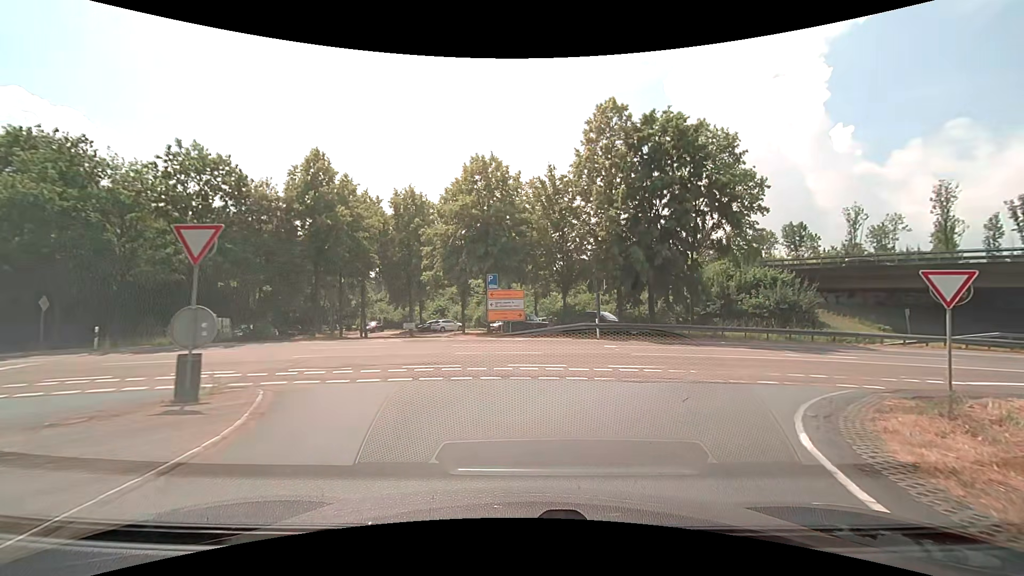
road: trunk_link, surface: asphalt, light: Day
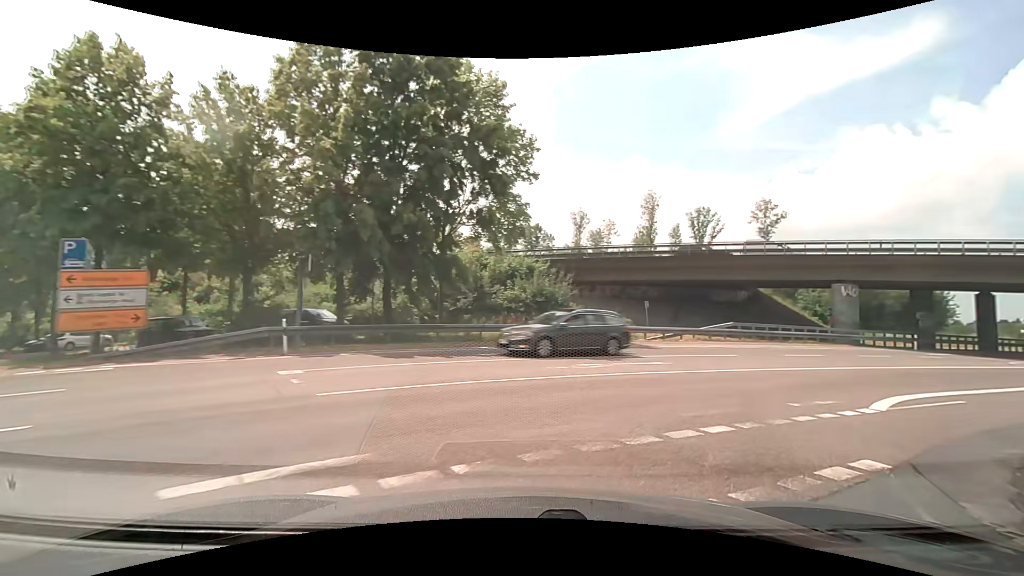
(+2.1, +10.2) m; +27°
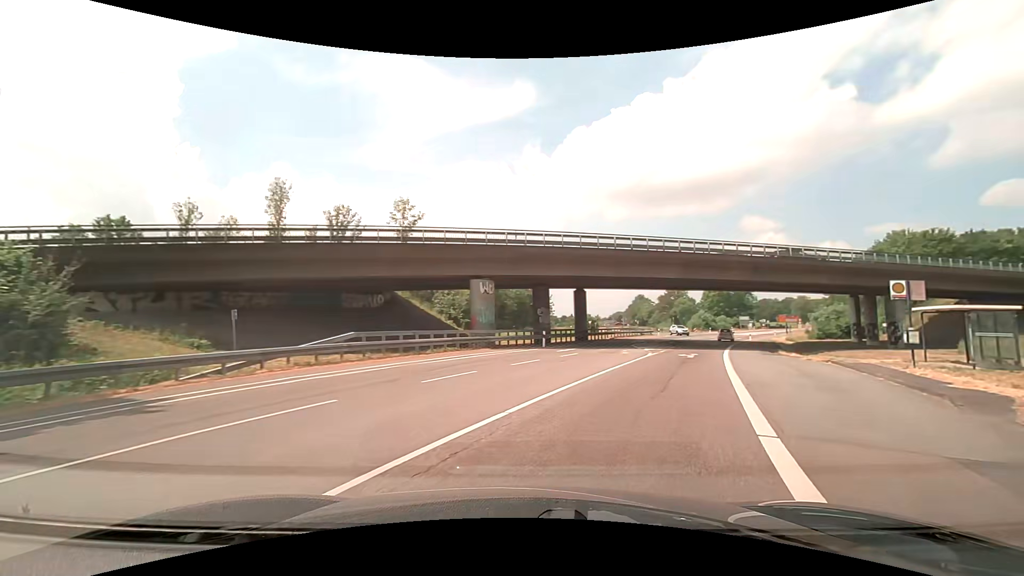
(+4.3, +11.0) m; +39°
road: secondary
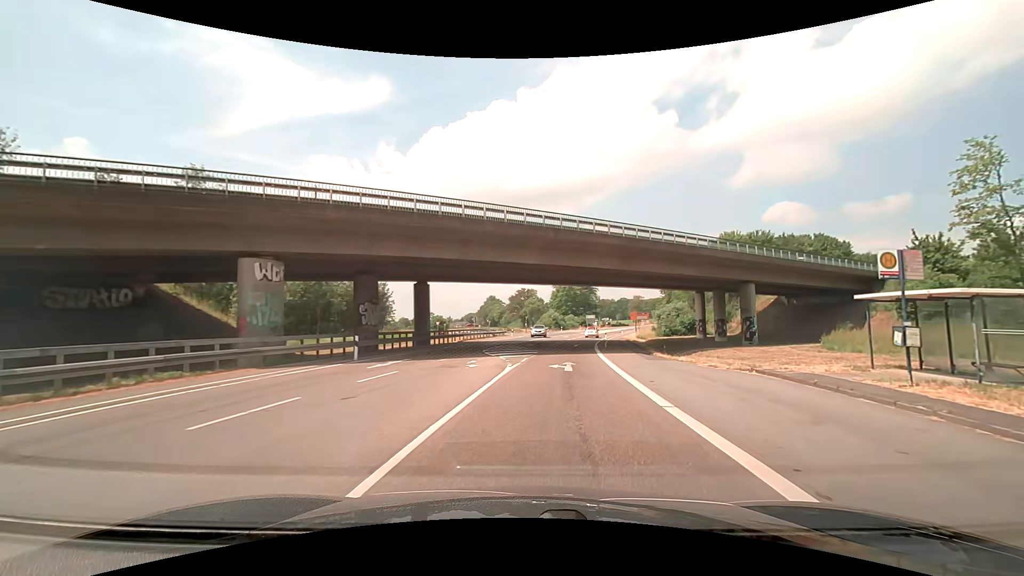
(+1.6, +10.1) m; +17°
(+1, +10) (+2, +20) (+3, +30) (+5, +40) (+6, +50) (+8, +59) (+10, +69) (+12, +79) (+15, +89) (+17, +98) m
